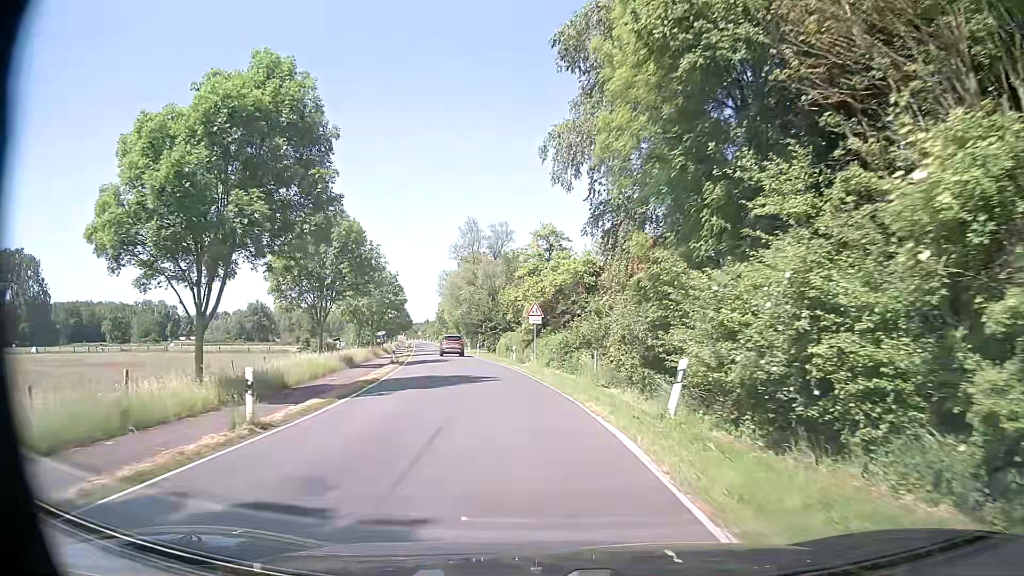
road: secondary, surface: asphalt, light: Day
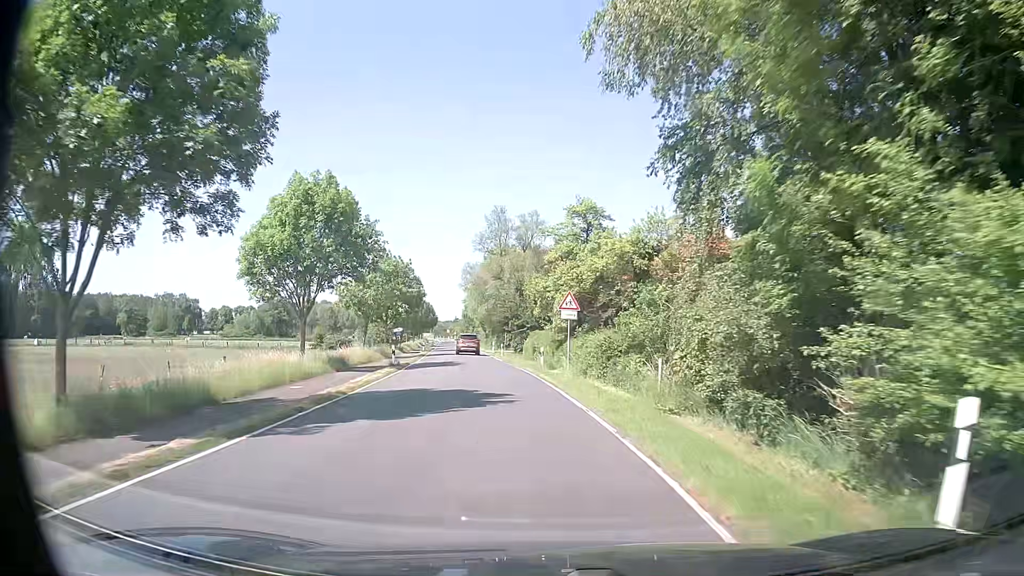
(-0.1, +7.5) m; -2°
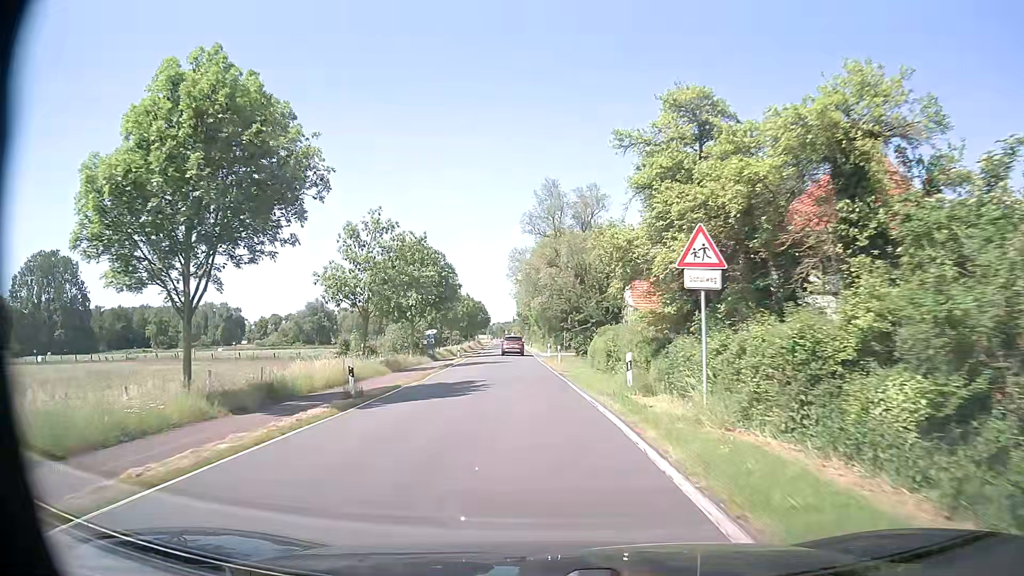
(-0.6, +15.1) m; -5°
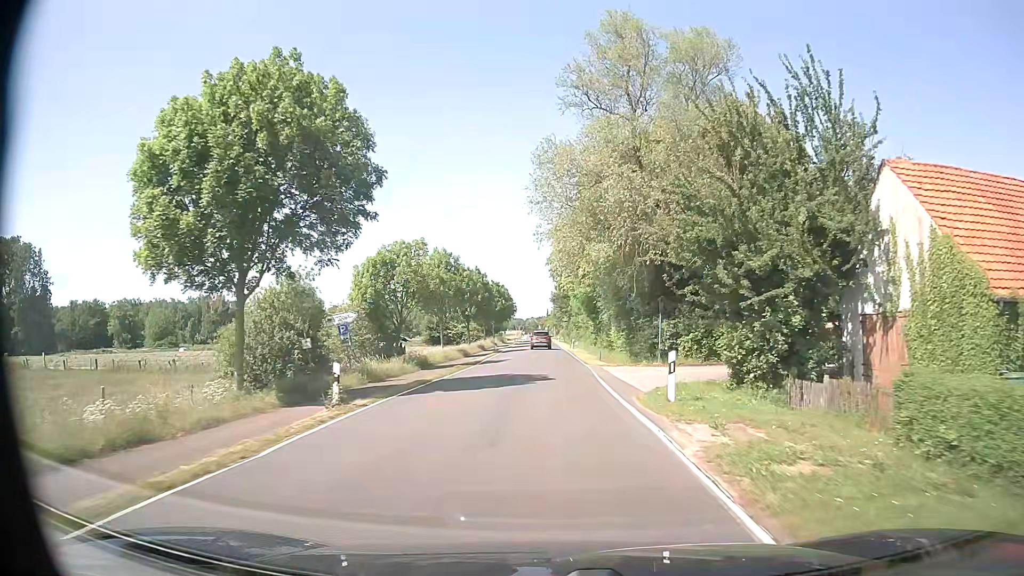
(-1.6, +38.4) m; -3°
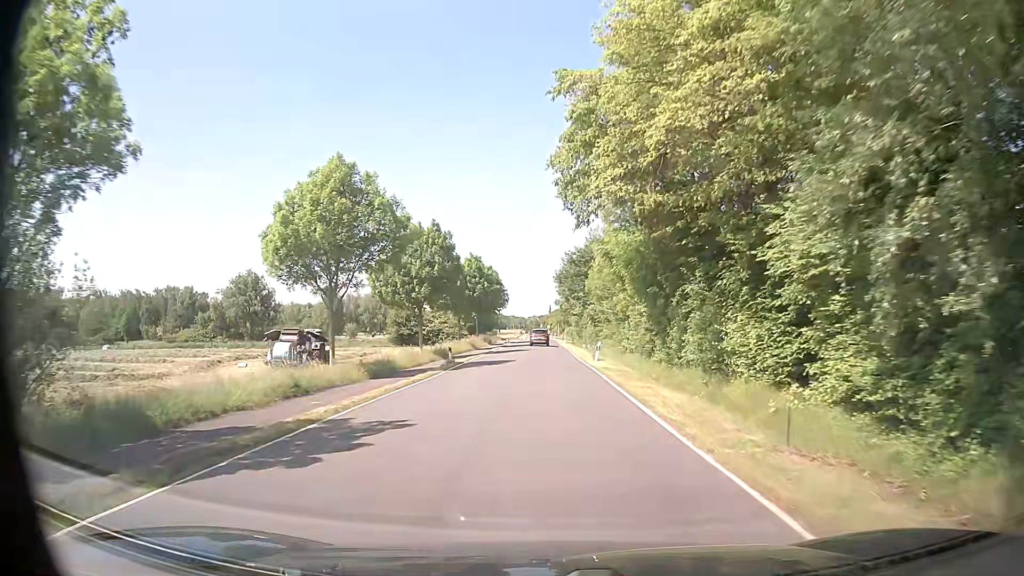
(-0.1, +30.6) m; -1°
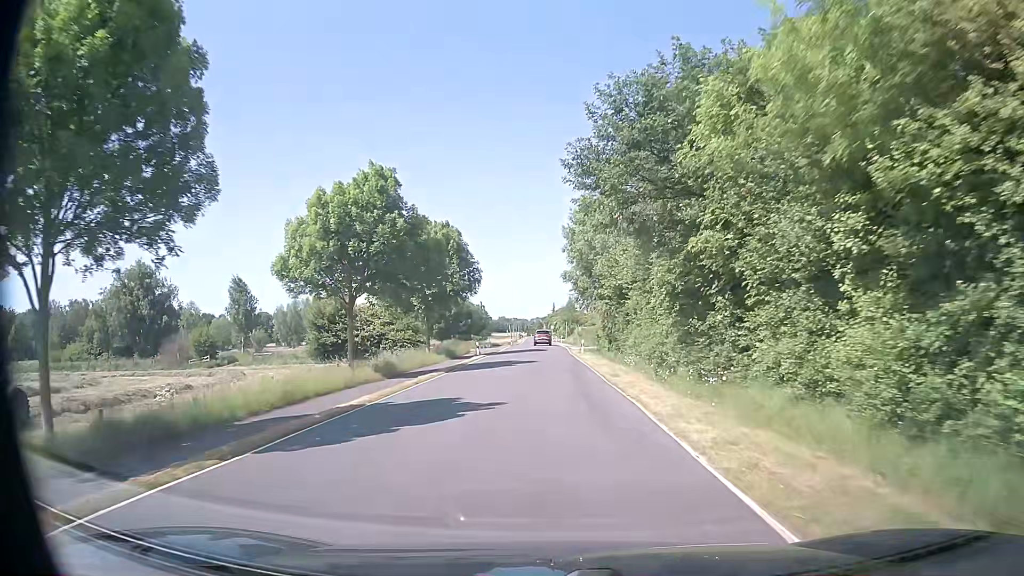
(+0.3, +38.0) m; 0°
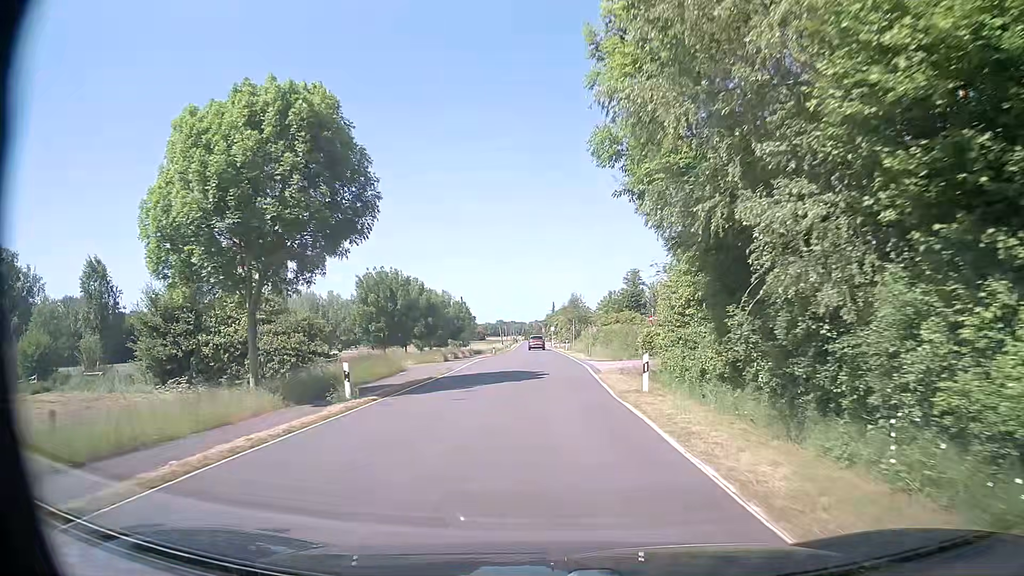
(0.0, +30.4) m; 0°
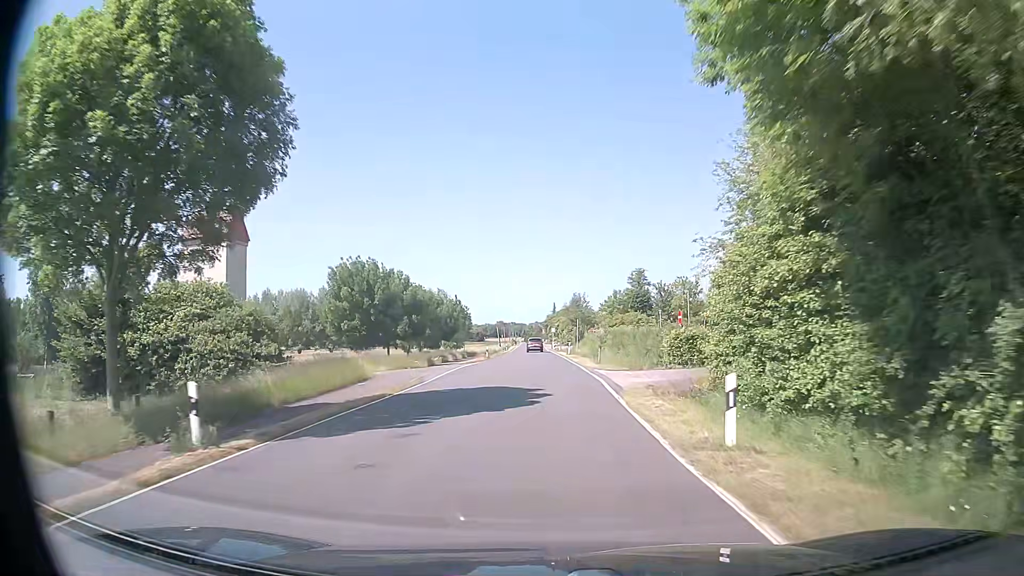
(0.0, +7.6) m; -1°
(0, +10) (0, +20) (0, +30) (0, +40) (0, +50) (0, +60) (0, +70) (0, +80) (-1, +90) (-1, +100) m
